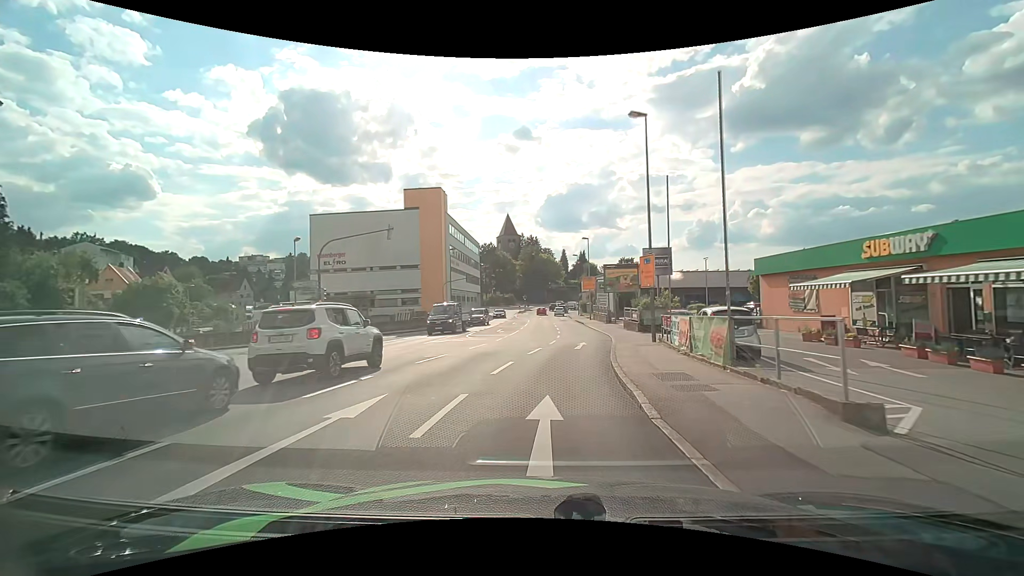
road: tertiary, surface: asphalt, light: Day
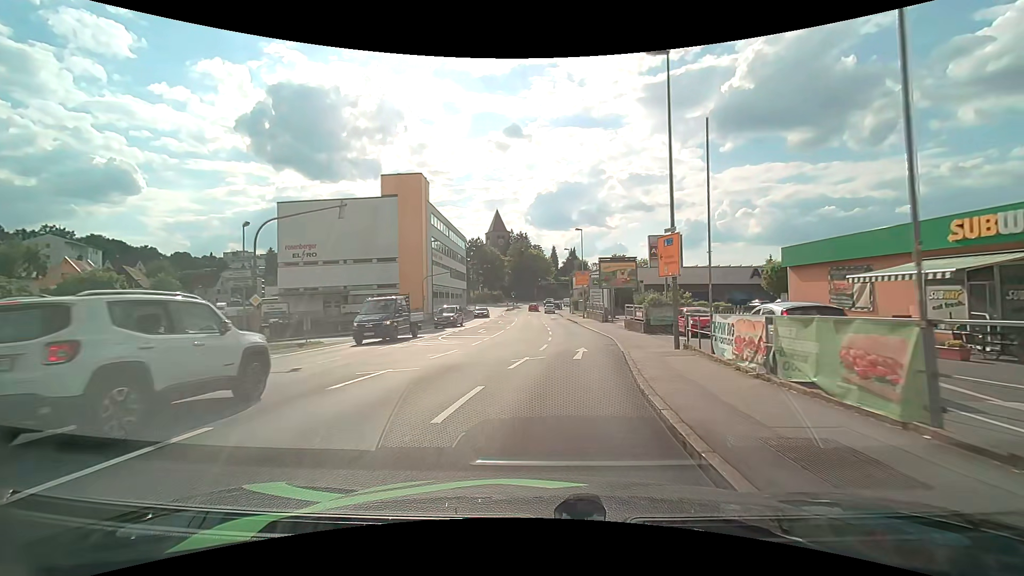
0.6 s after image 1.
(0.0, +5.4) m; +1°
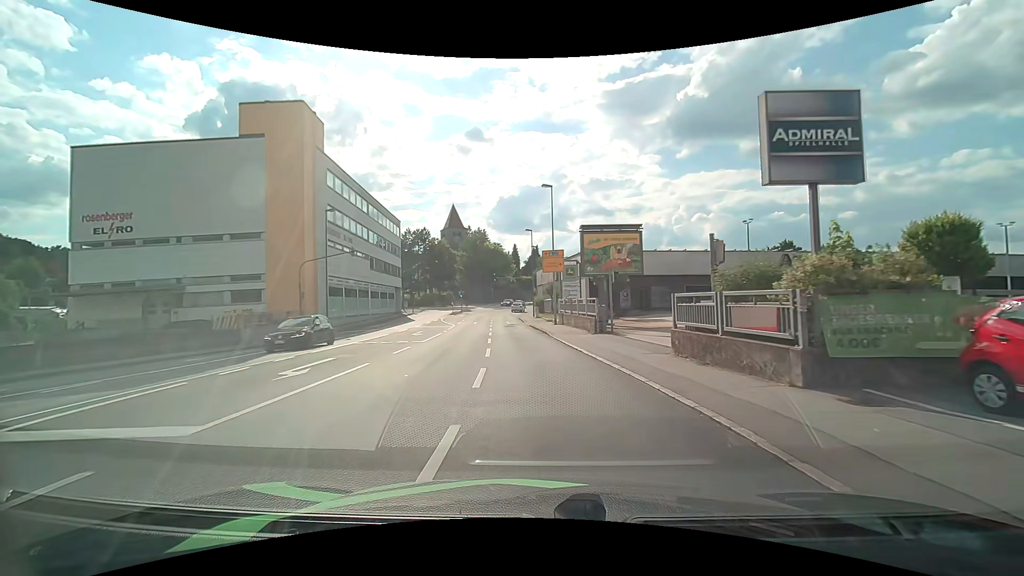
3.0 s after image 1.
(+1.0, +21.0) m; +4°
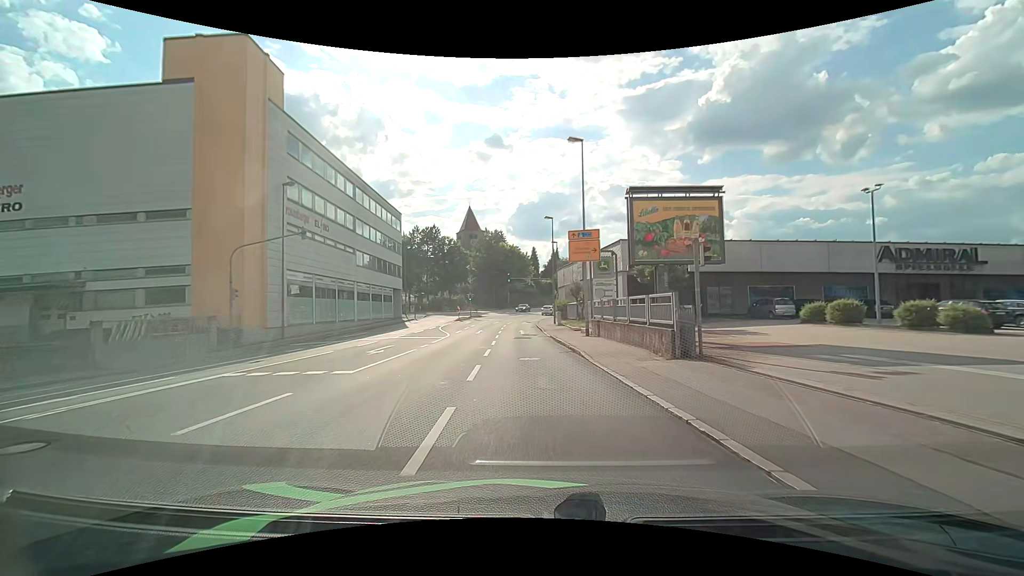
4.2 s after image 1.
(-0.1, +10.8) m; -2°
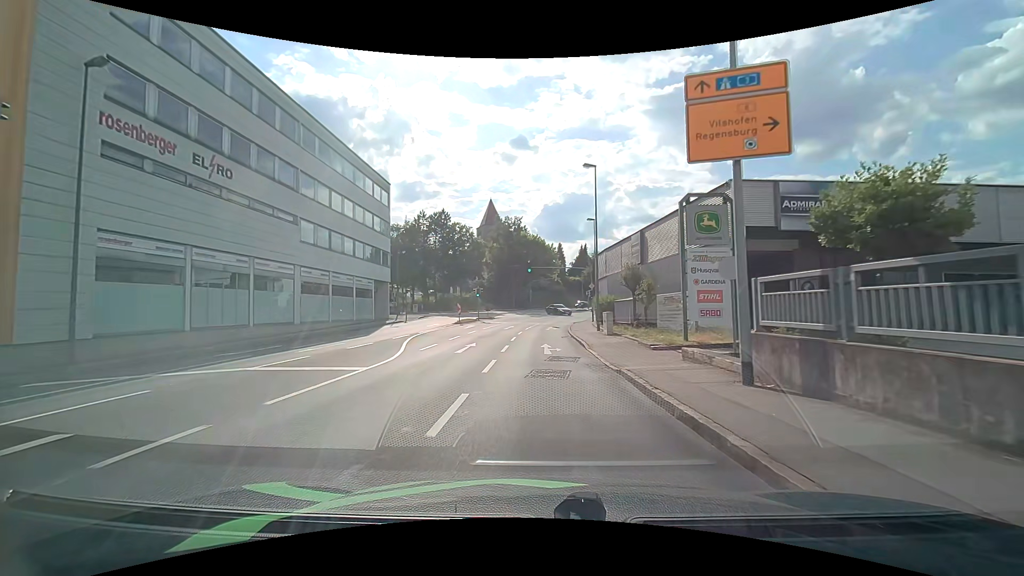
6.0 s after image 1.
(-0.4, +16.9) m; -3°
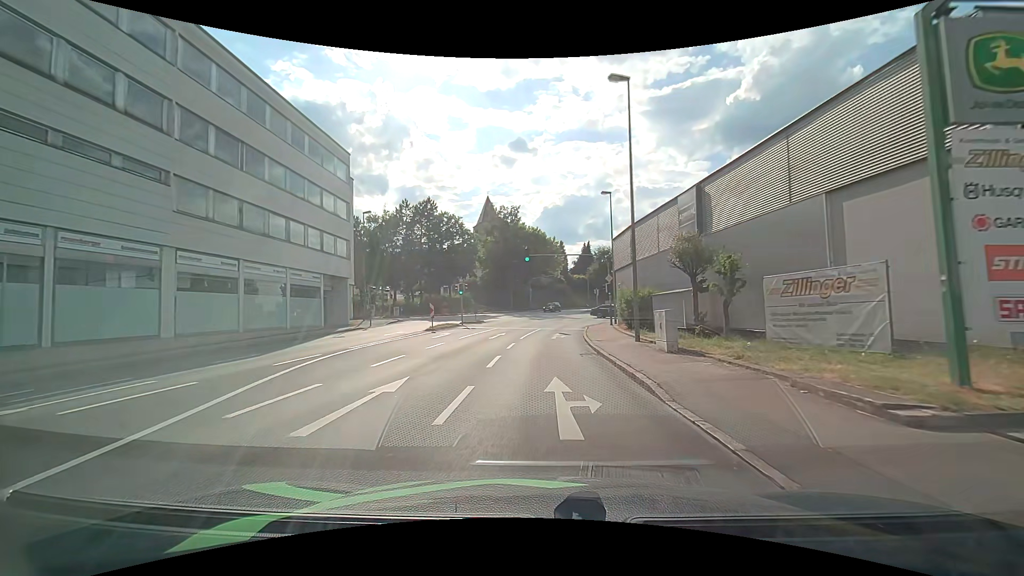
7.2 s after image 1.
(0.0, +11.5) m; +1°
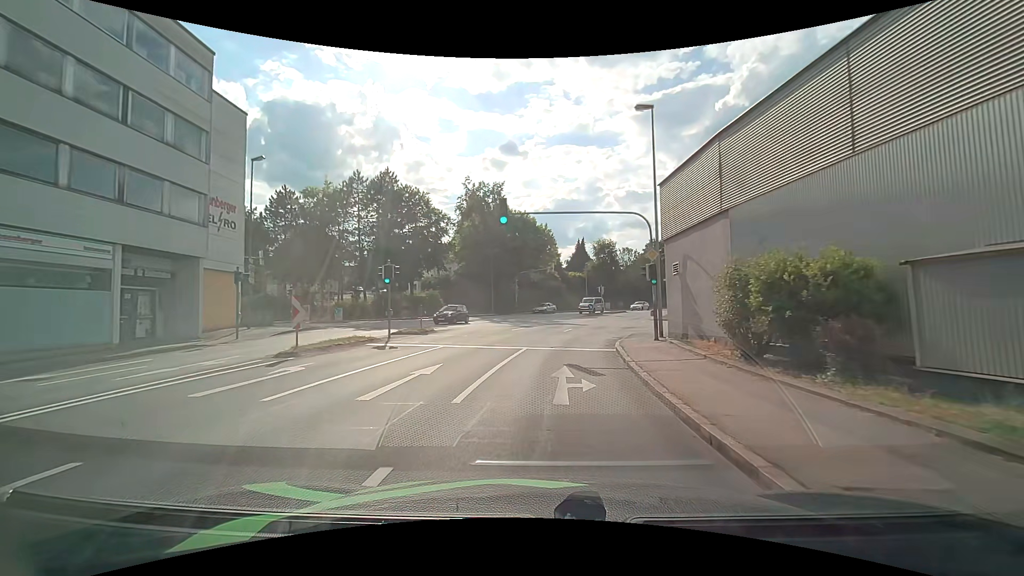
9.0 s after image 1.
(-0.1, +16.8) m; -1°
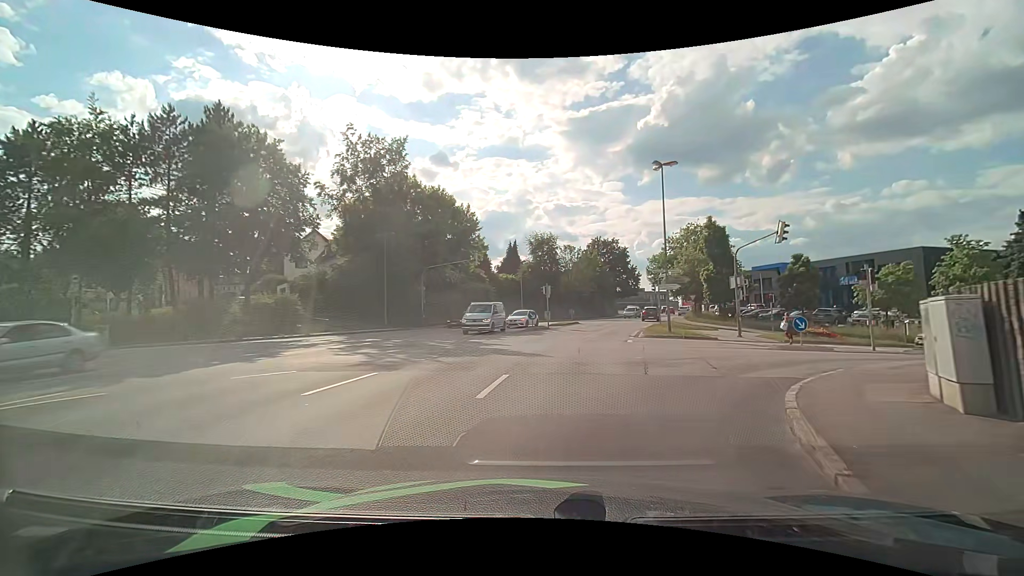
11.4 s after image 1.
(+1.1, +19.7) m; +8°
(0, +10) (+2, +20) (+4, +30) (+6, +39) (+9, +49) (+13, +58) (+17, +67) (+21, +77) (+25, +86) (+28, +95) m
